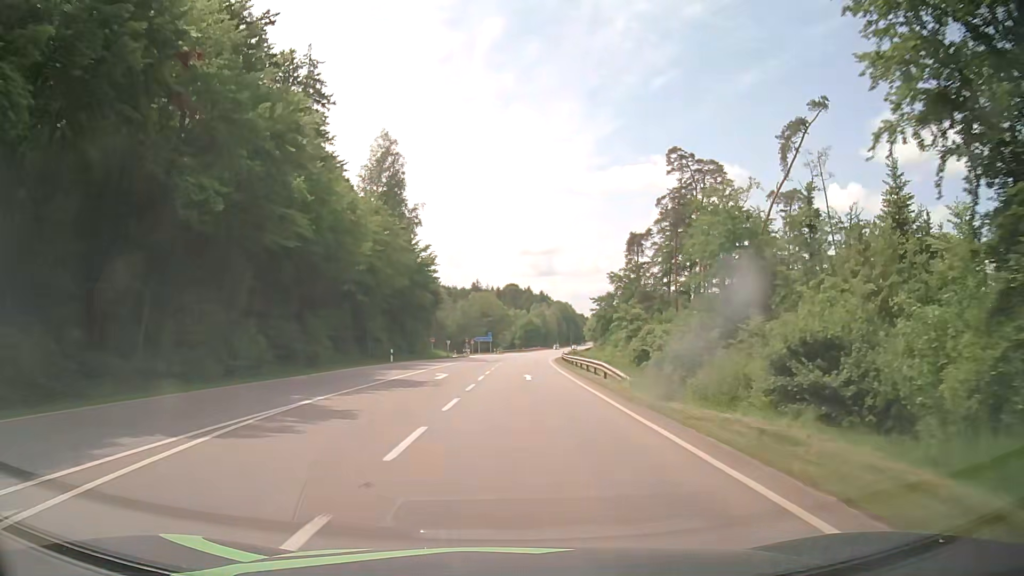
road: secondary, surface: asphalt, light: Day
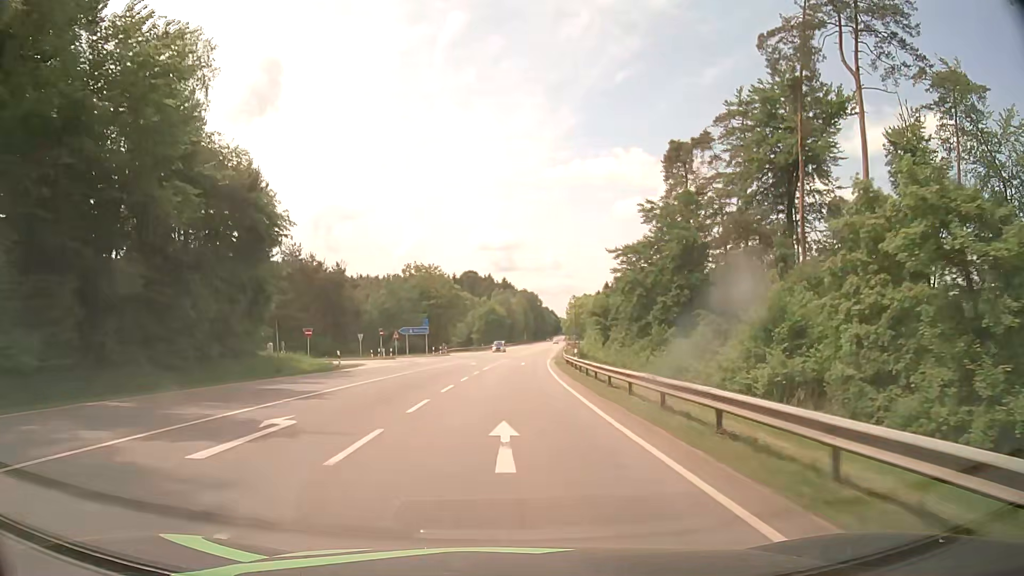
(+1.7, +54.2) m; +3°
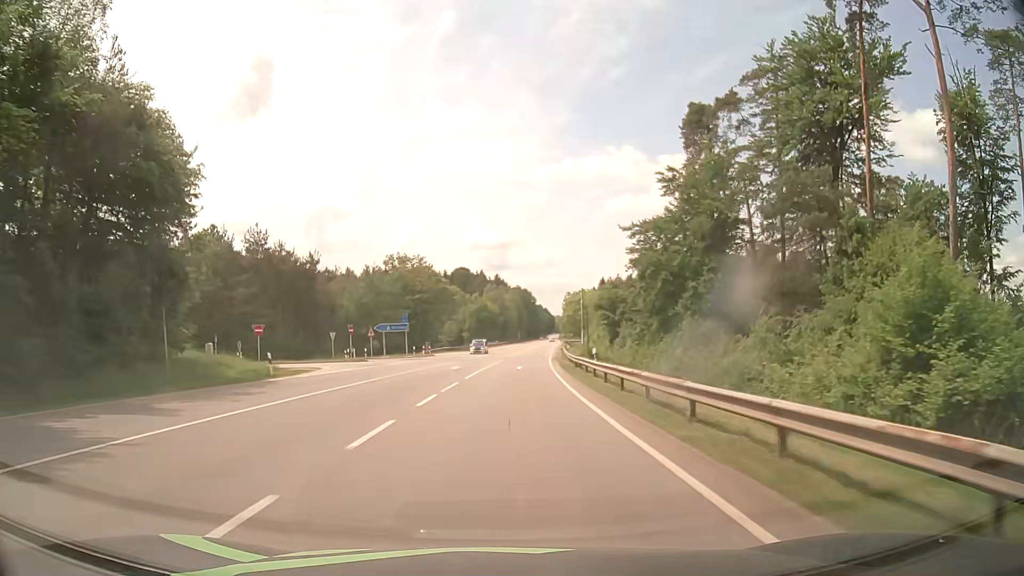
(+0.1, +10.8) m; 0°
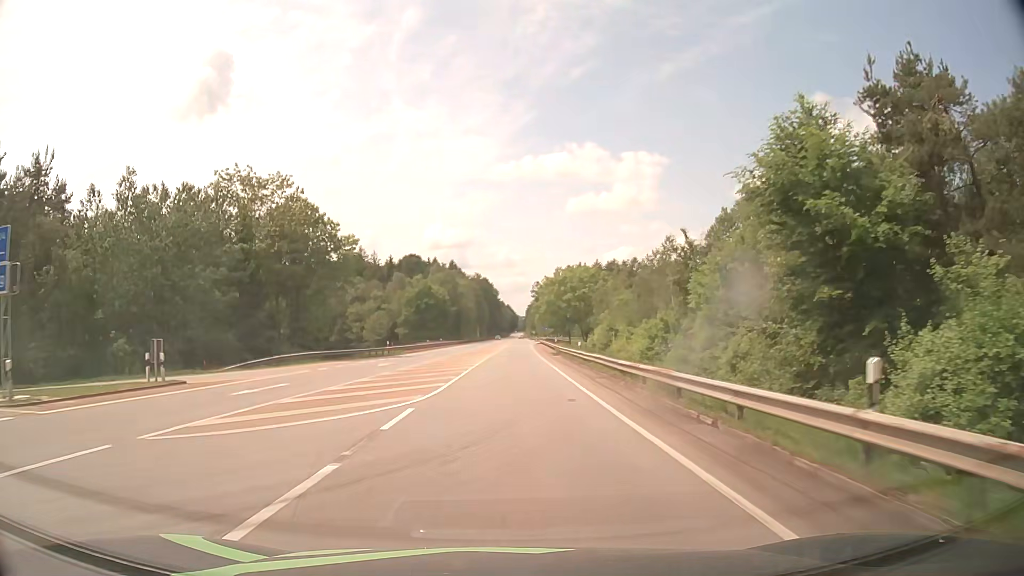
(+1.7, +53.9) m; +3°
(0, +10) (0, +20) (0, +30) (0, +40) (+1, +50) (+1, +60) (+1, +70) (+1, +80) (+1, +90) (+2, +100) m
